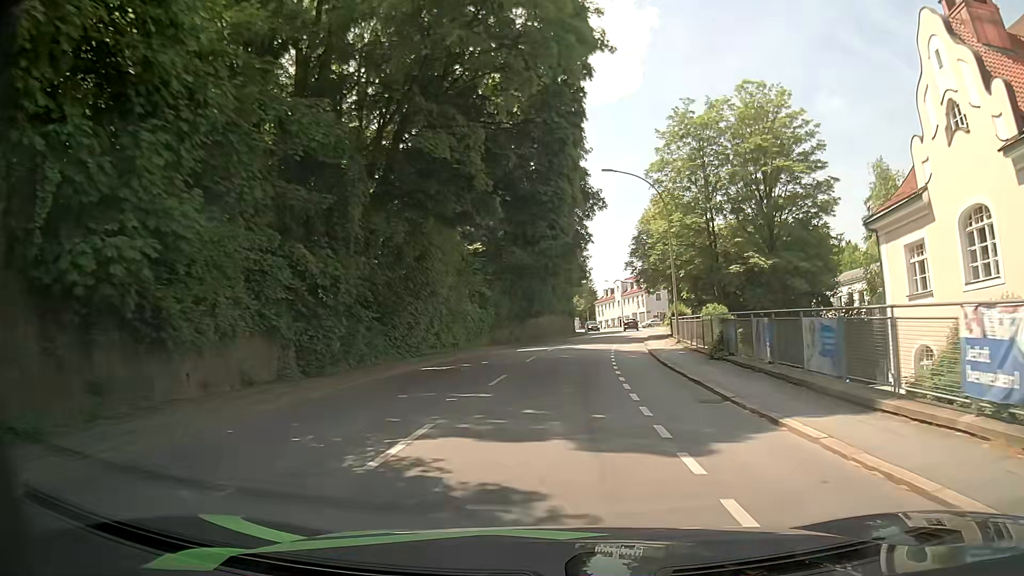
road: tertiary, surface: asphalt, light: Day
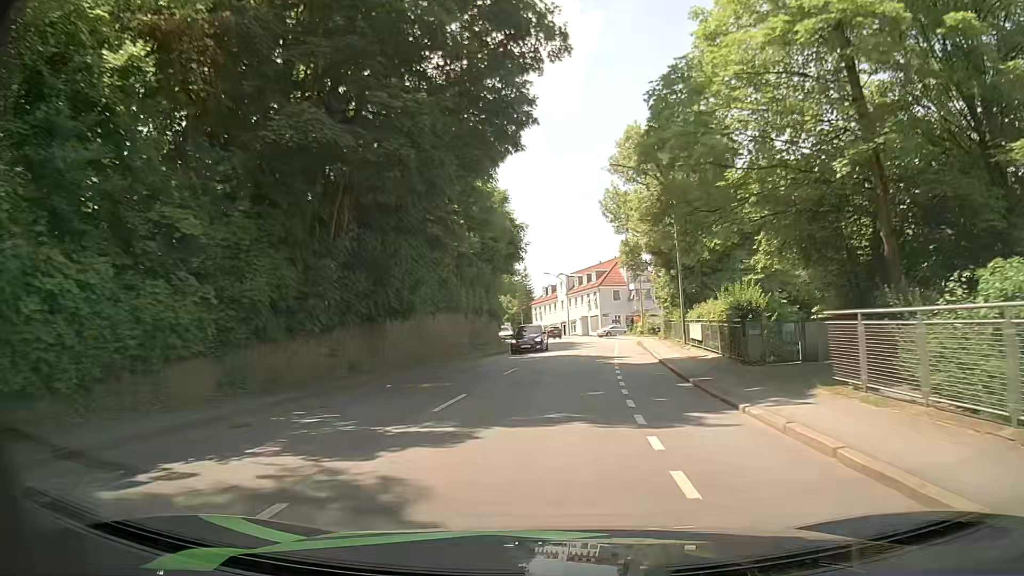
(+1.1, +31.2) m; +4°
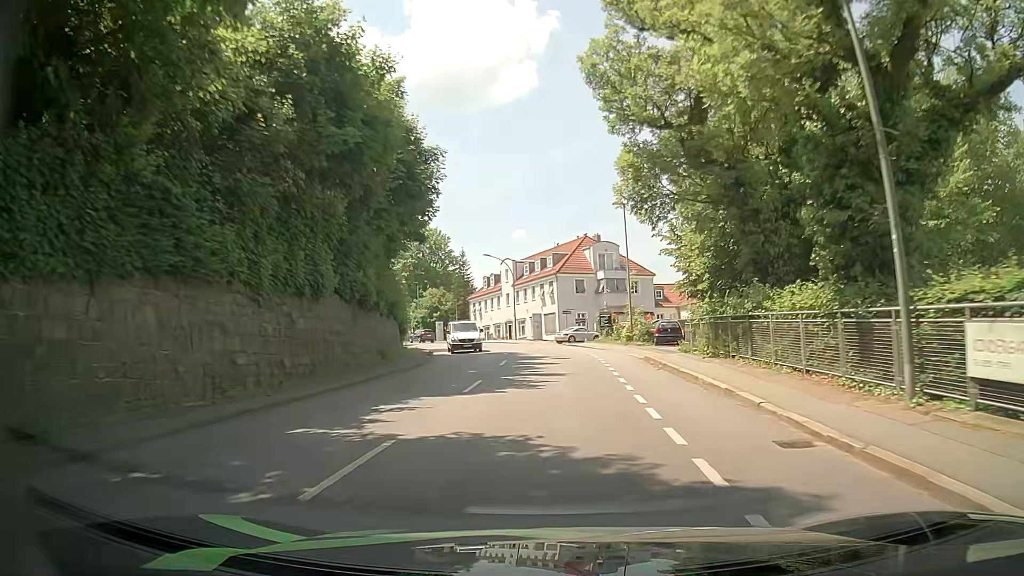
(+1.2, +23.7) m; +5°
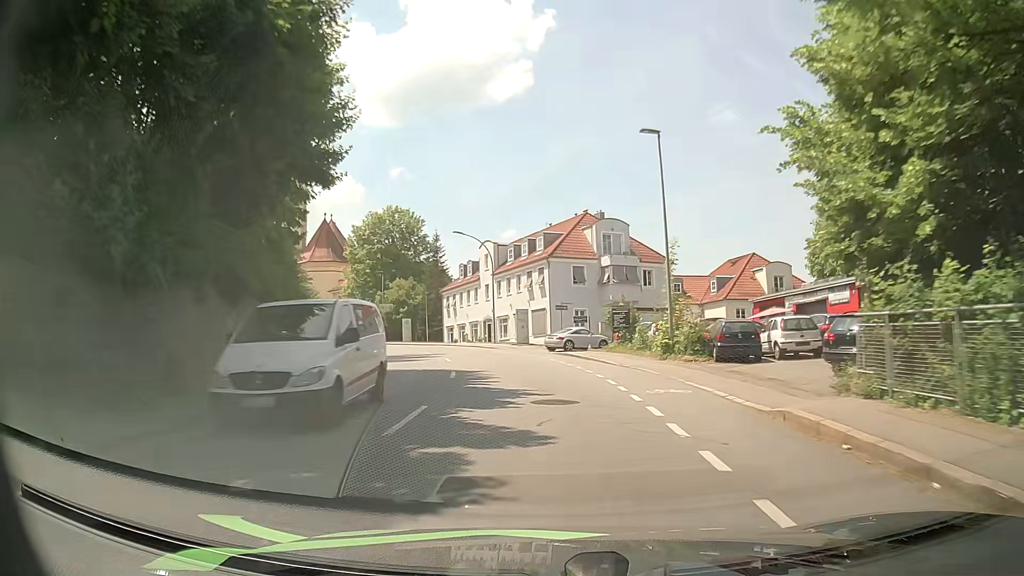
(0.0, +15.7) m; 0°
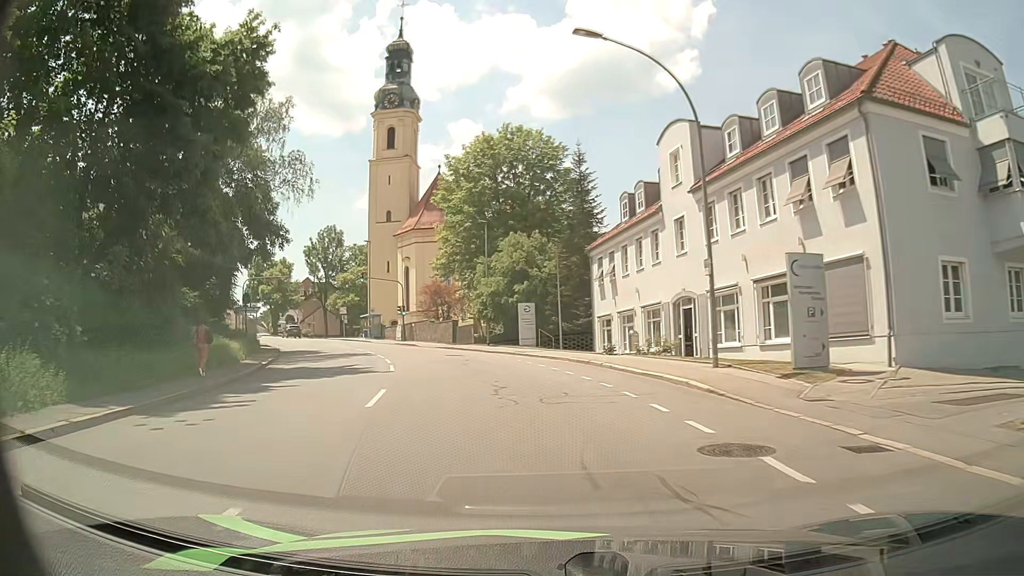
(-3.3, +35.2) m; -15°
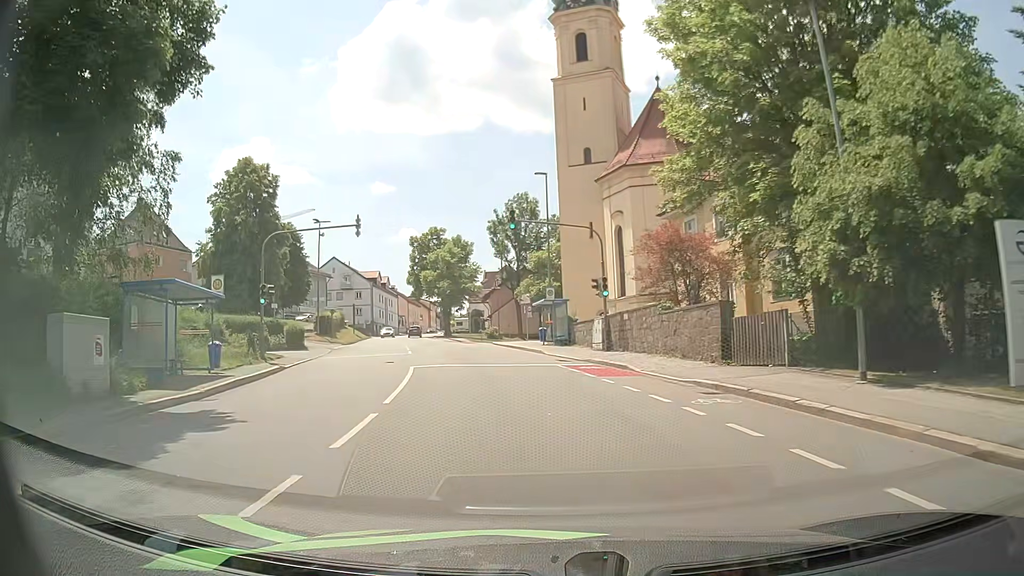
(-5.2, +30.9) m; -19°
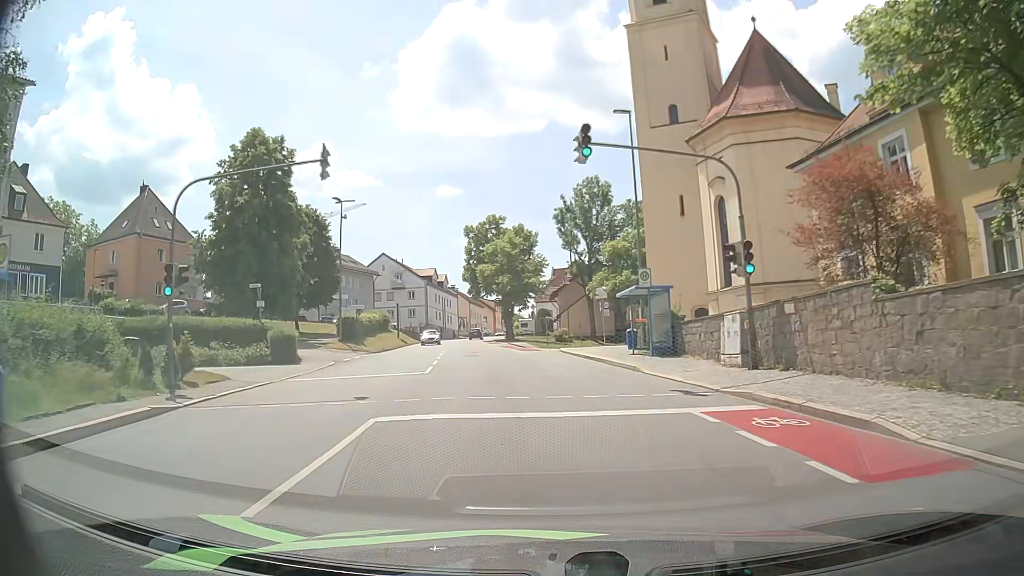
(-0.8, +12.3) m; -6°
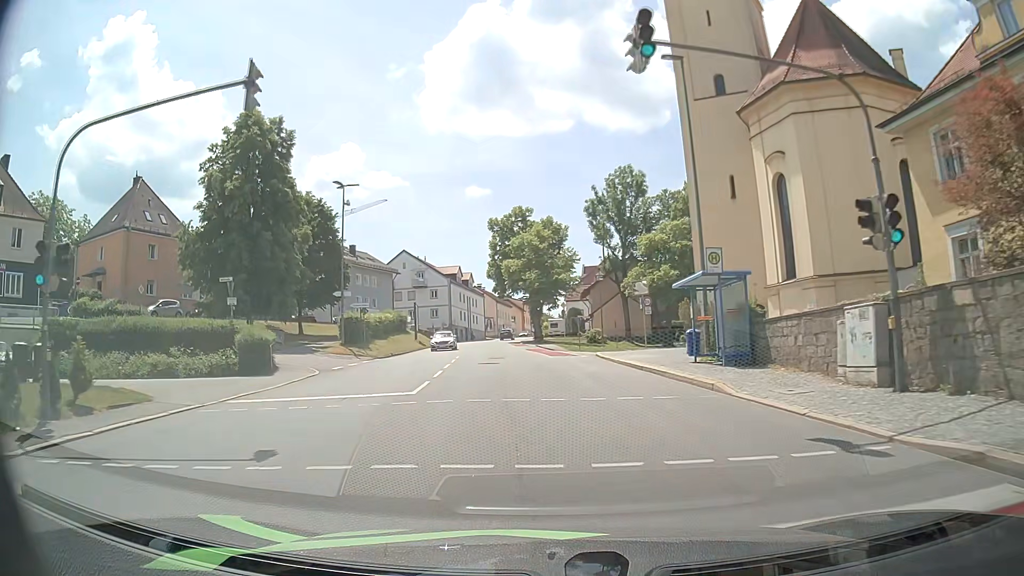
(-0.1, +6.2) m; -3°
